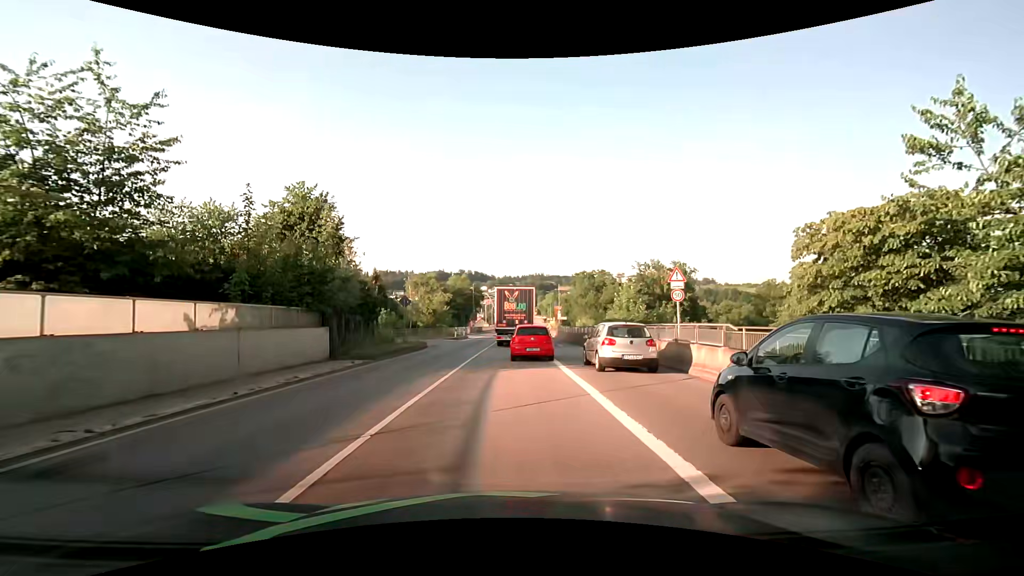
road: primary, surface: asphalt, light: Day
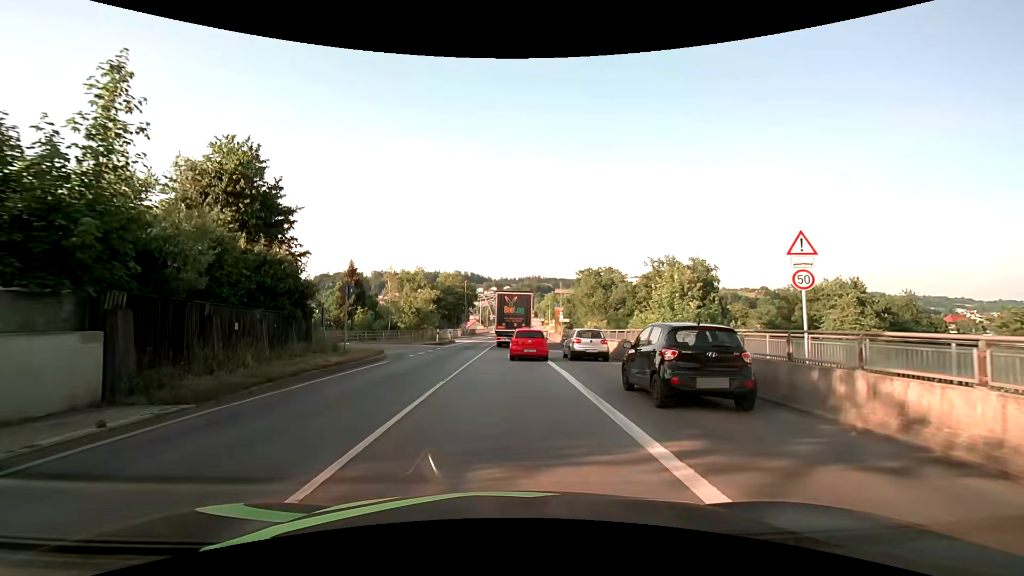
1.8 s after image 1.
(+0.1, +10.8) m; +1°
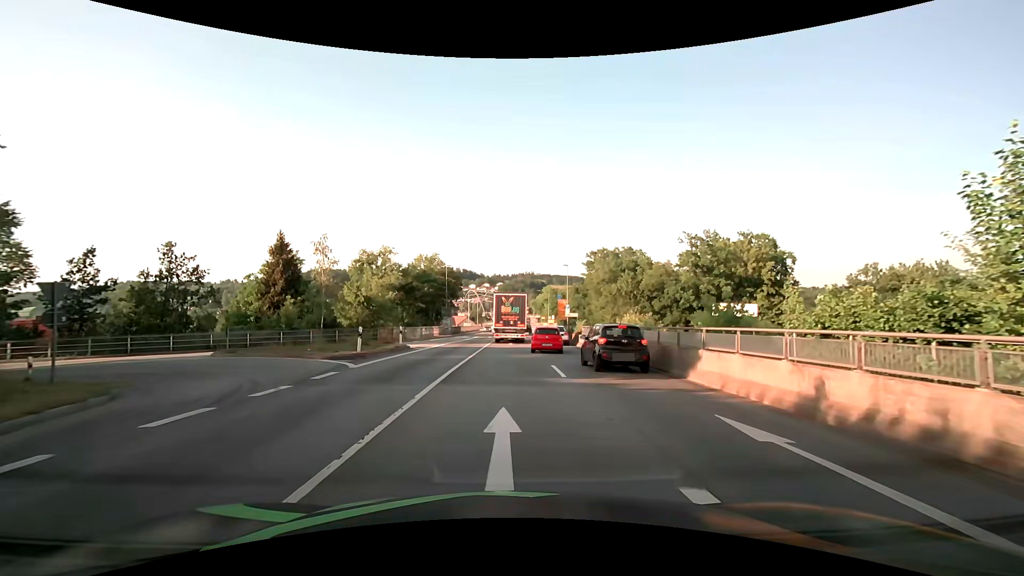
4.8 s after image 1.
(+0.1, +20.4) m; +1°
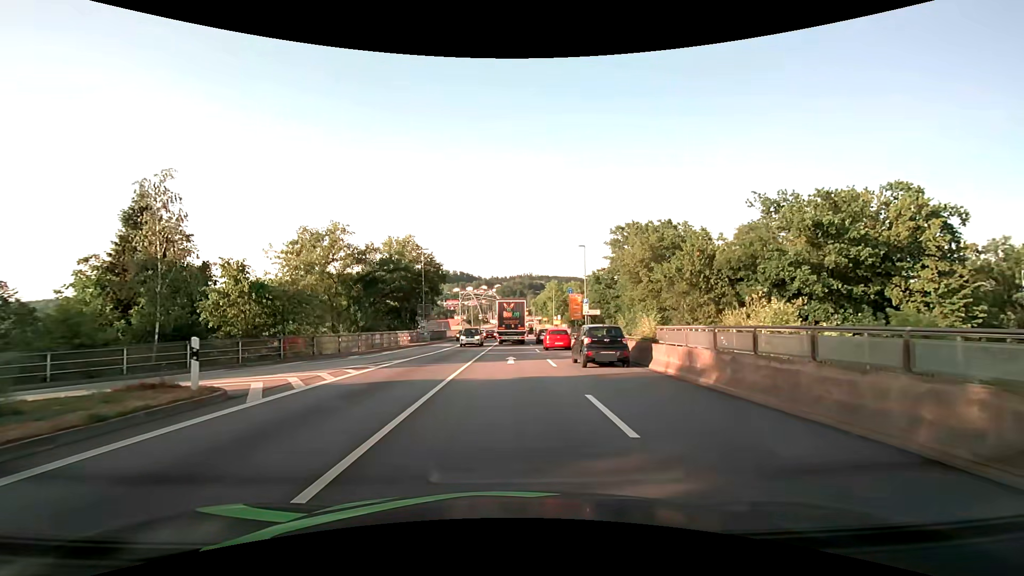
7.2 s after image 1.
(-0.1, +19.4) m; 0°
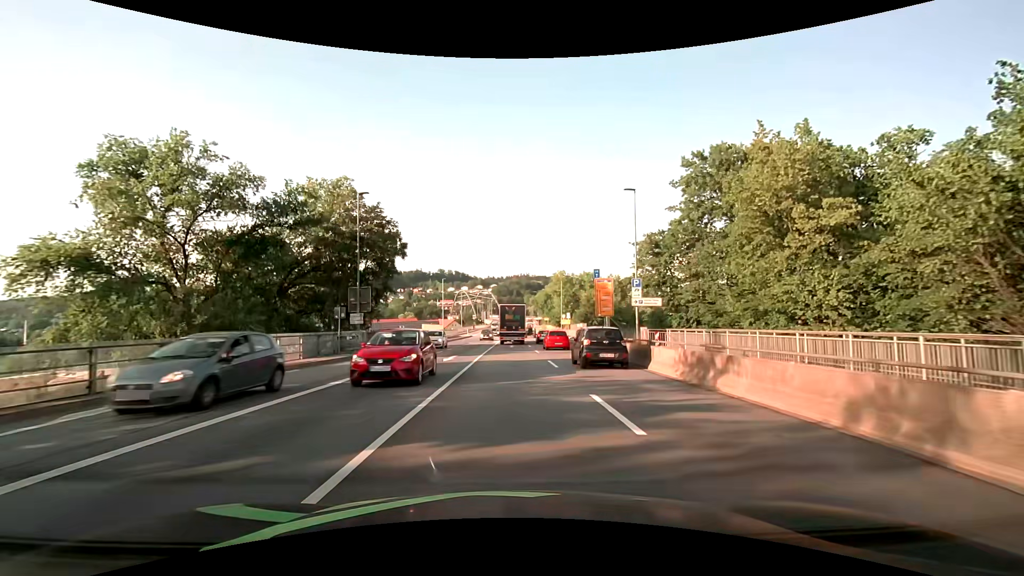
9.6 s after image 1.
(+0.1, +23.9) m; +1°
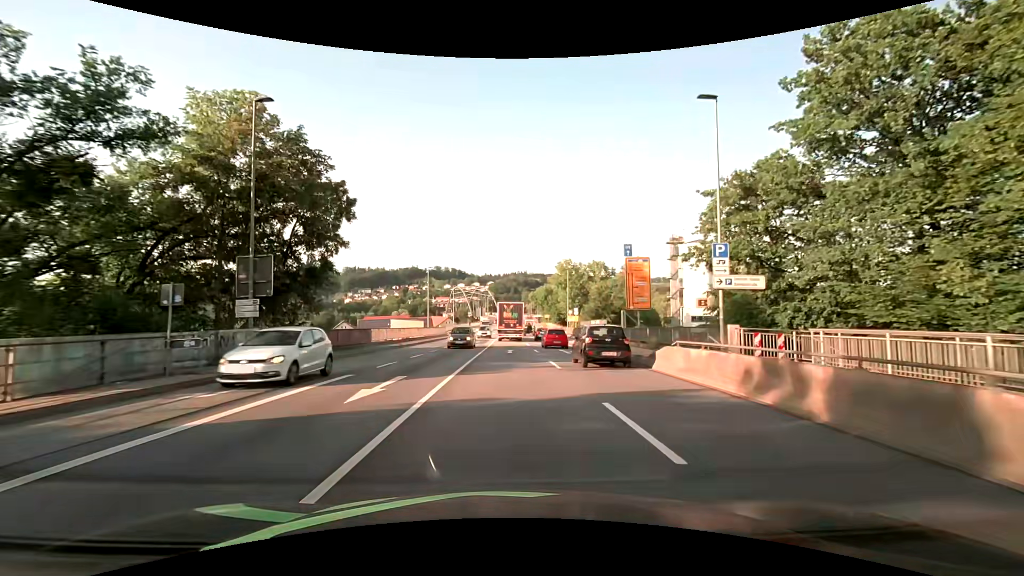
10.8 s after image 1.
(0.0, +13.6) m; 0°
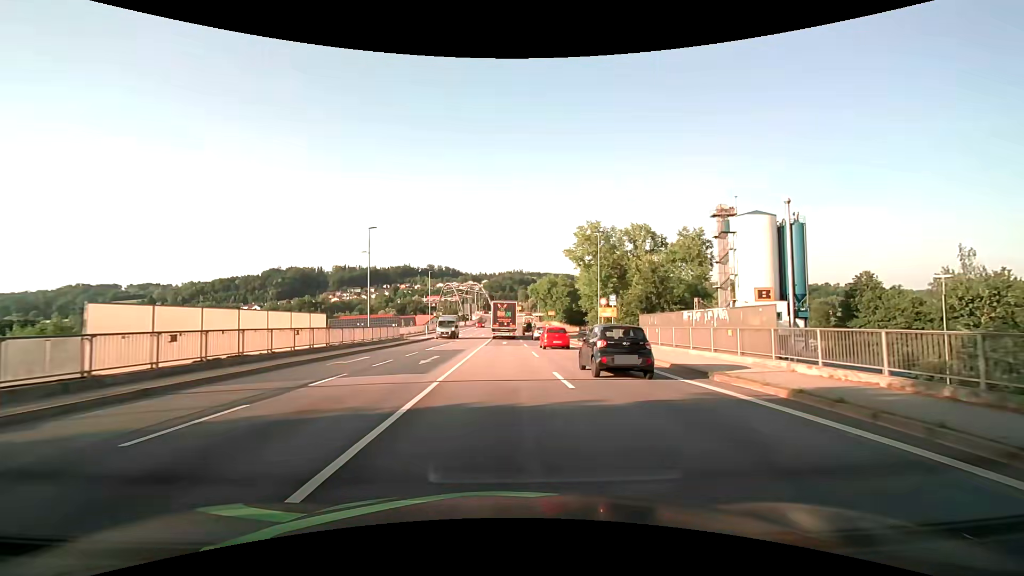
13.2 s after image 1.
(+0.3, +29.6) m; +1°
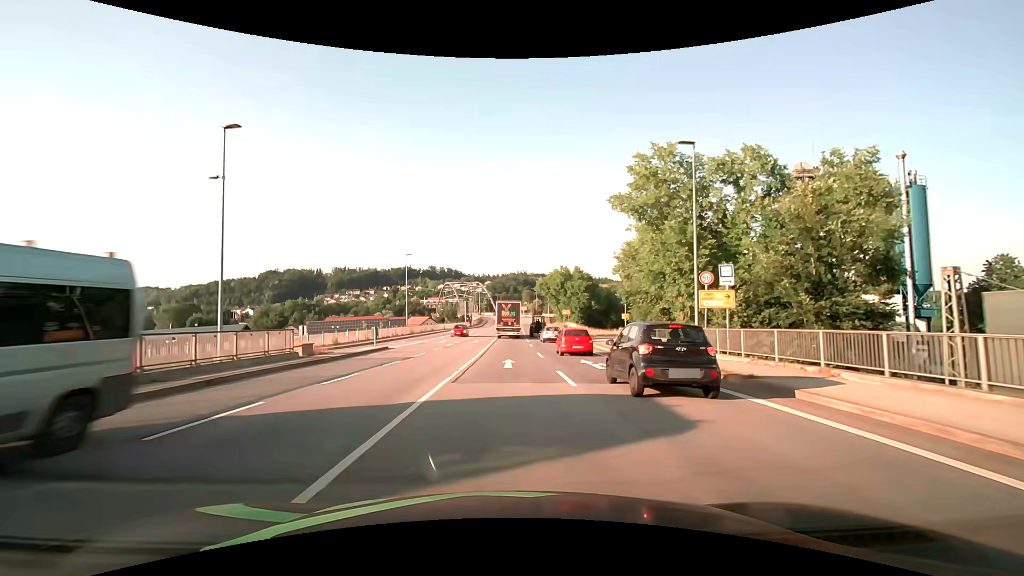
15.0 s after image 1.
(-0.1, +23.5) m; 0°
(0, +10) (0, +20) (0, +30) (0, +40) (0, +50) (0, +60) (0, +70) (+1, +80) (+1, +90) (+1, +100) m
